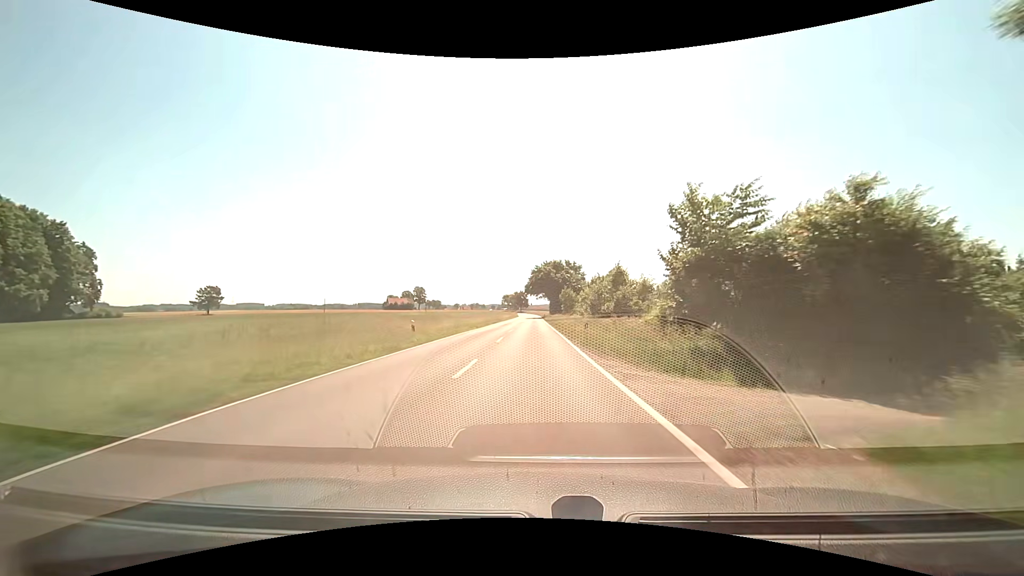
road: tertiary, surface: asphalt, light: Day
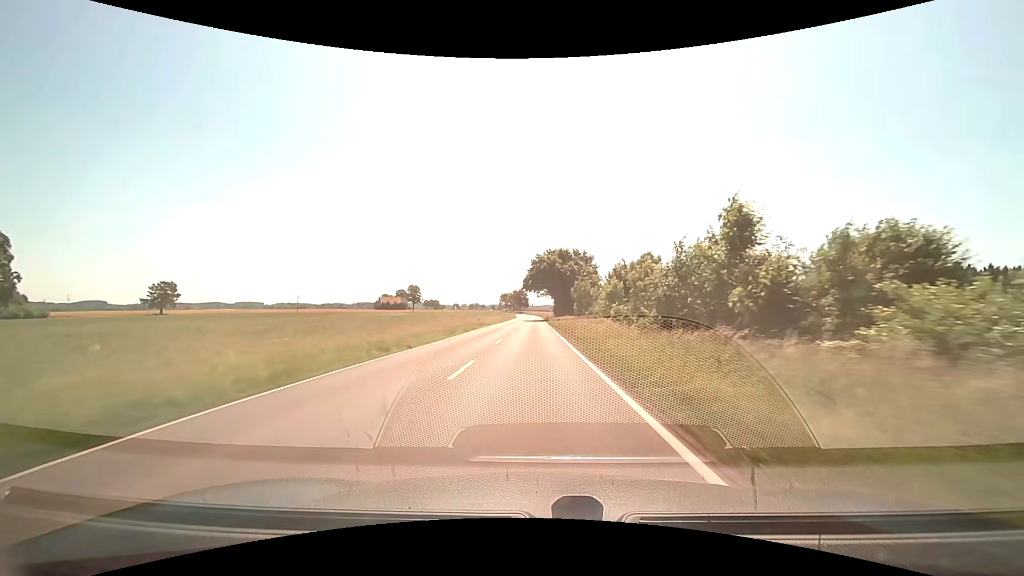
(0.0, +24.1) m; 0°
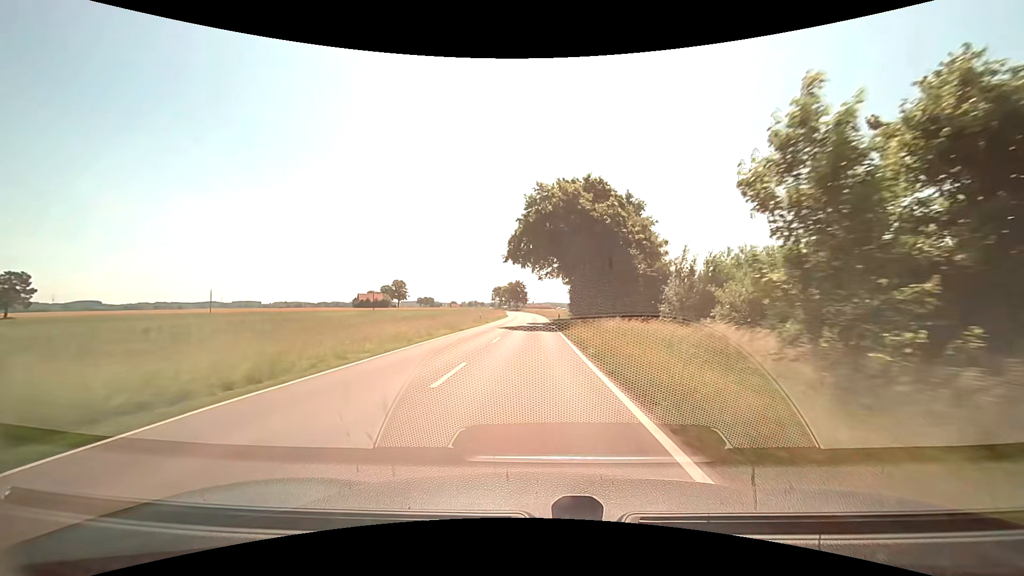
(+0.1, +49.4) m; 0°
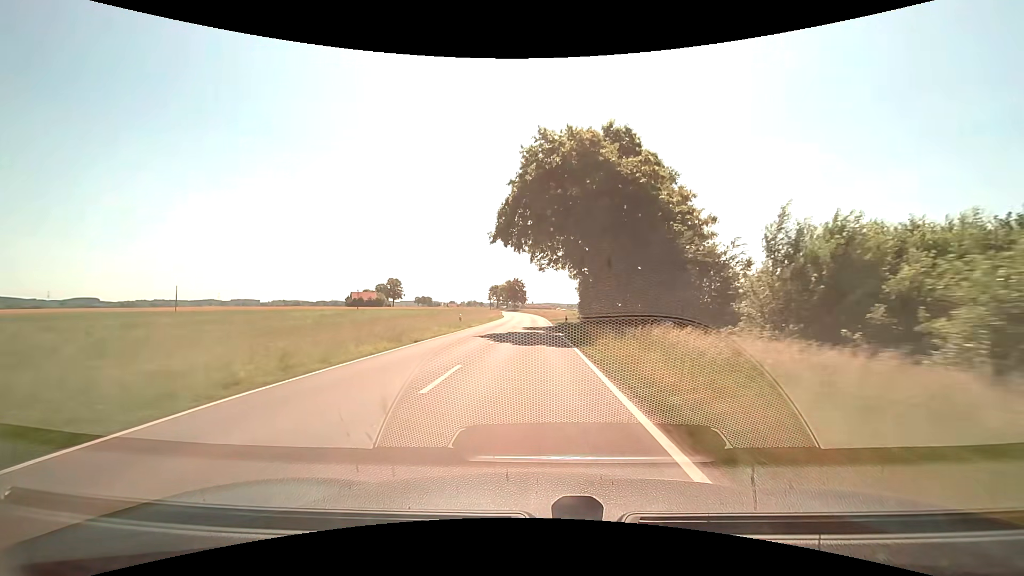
(0.0, +12.8) m; 0°
(0, +10) (0, +20) (0, +30) (0, +40) (0, +50) (0, +60) (0, +70) (-1, +80) (-1, +90) (-2, +100) m
